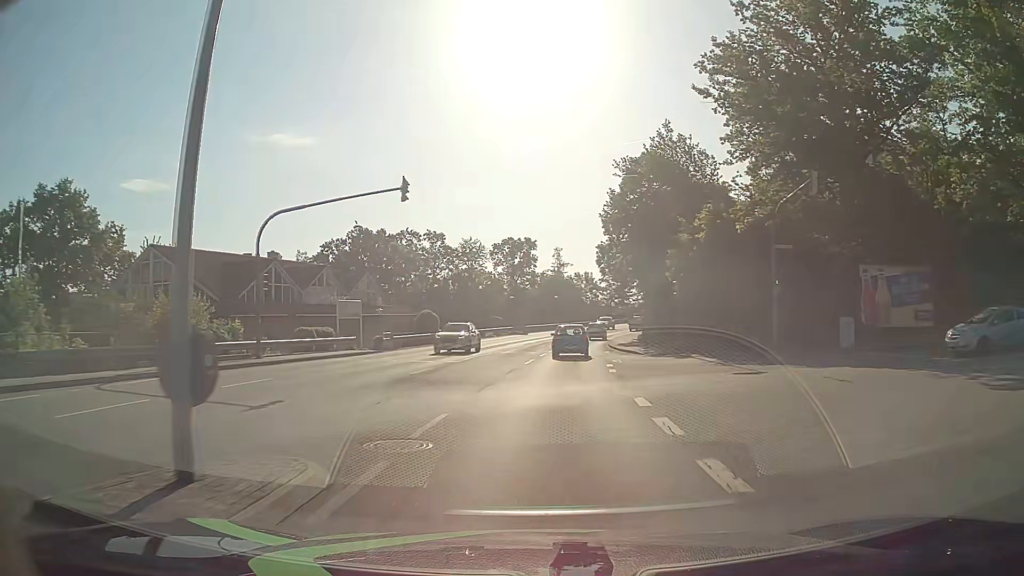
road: tertiary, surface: asphalt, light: Day
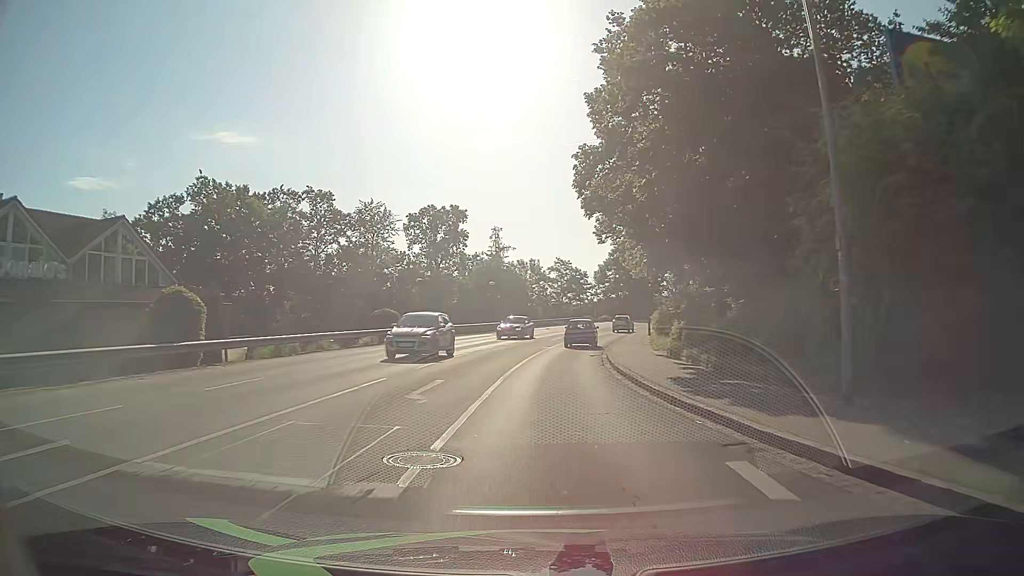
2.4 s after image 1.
(+1.3, +30.4) m; +5°
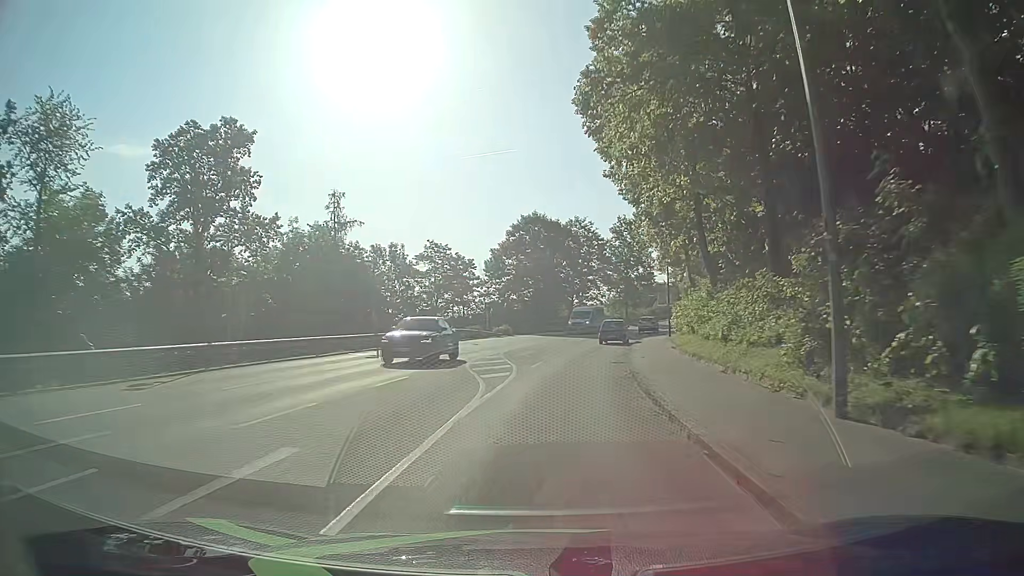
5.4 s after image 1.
(+3.0, +39.9) m; +9°
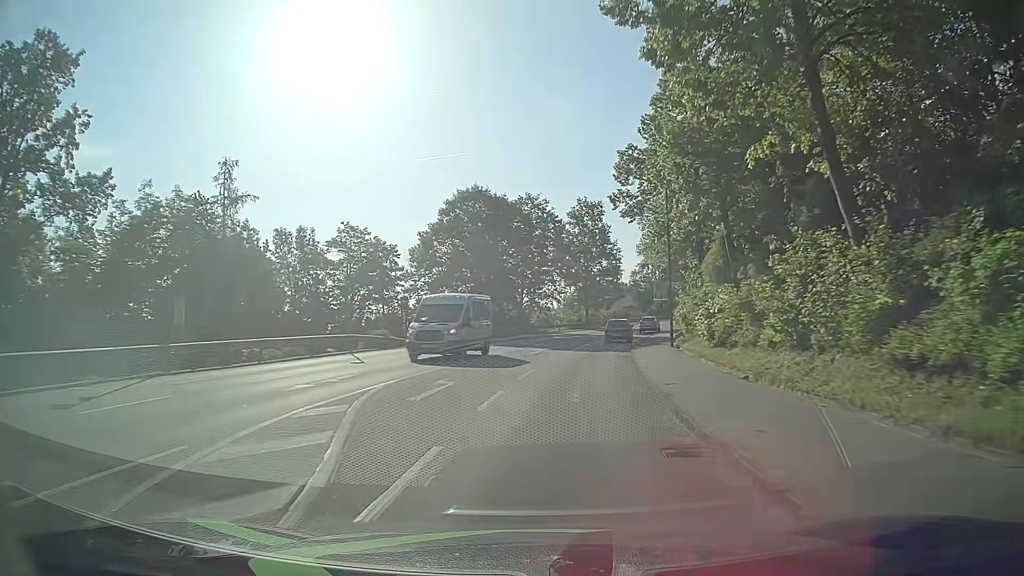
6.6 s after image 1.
(+0.8, +16.2) m; +5°
(0, +10) (+1, +20) (+2, +30) (+4, +40) (+6, +49) (+9, +59) (+12, +69) (+15, +78) (+19, +87) (+24, +96) m
